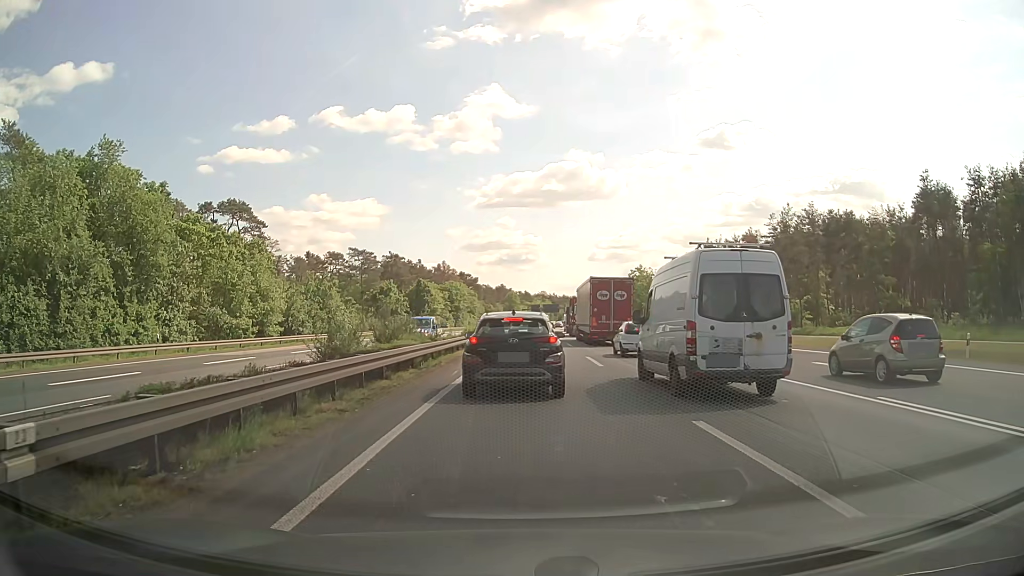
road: motorway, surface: asphalt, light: Day
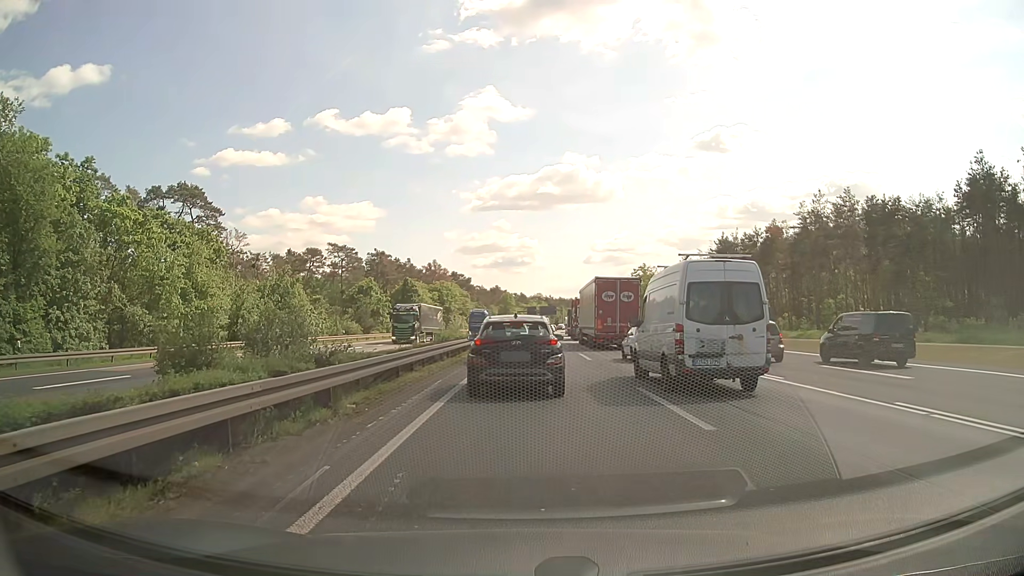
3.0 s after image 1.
(+0.1, +12.5) m; +1°
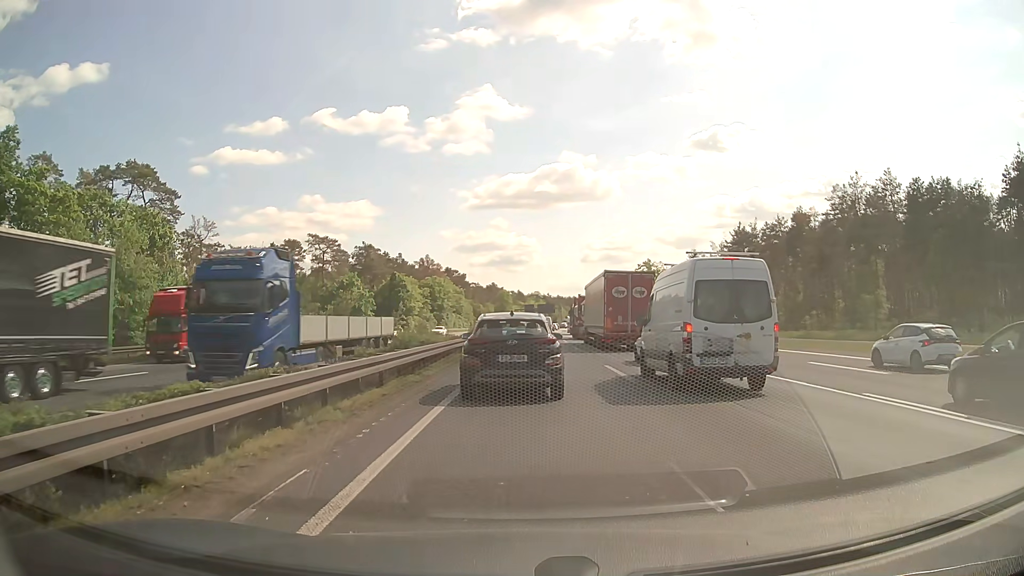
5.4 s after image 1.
(0.0, +10.6) m; 0°
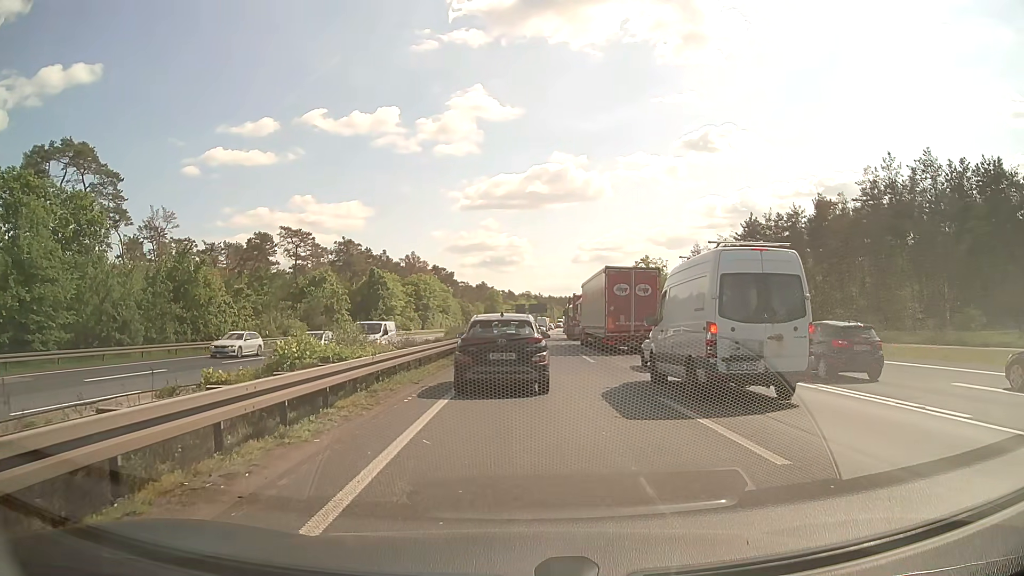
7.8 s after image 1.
(0.0, +9.8) m; +1°
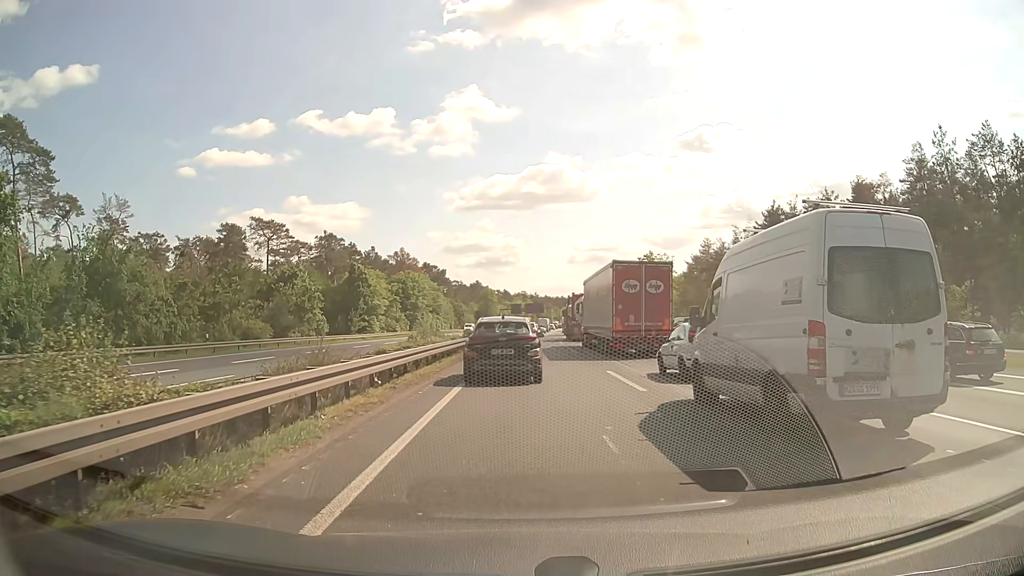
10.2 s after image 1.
(0.0, +10.6) m; 0°
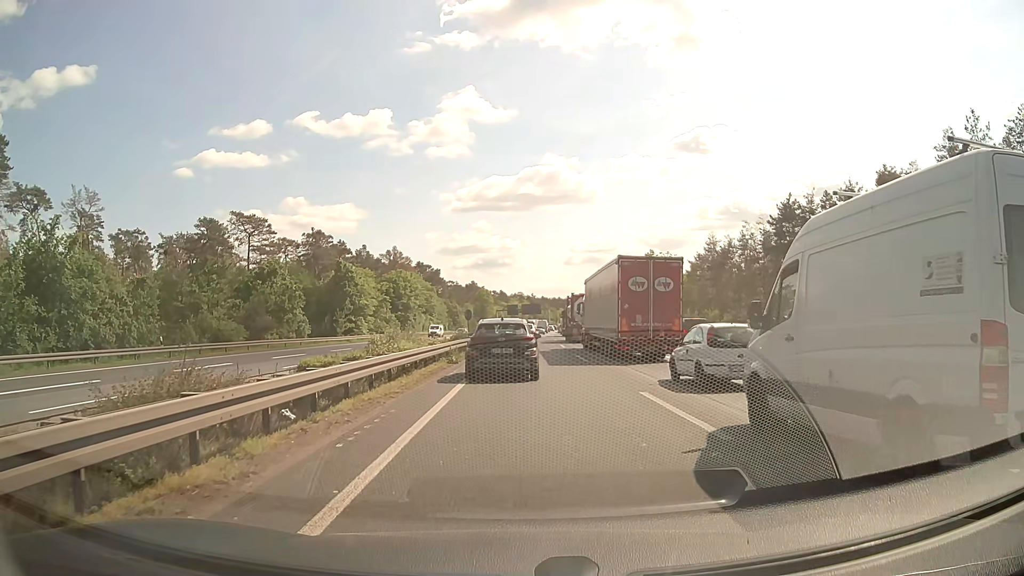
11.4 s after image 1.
(0.0, +6.0) m; 0°
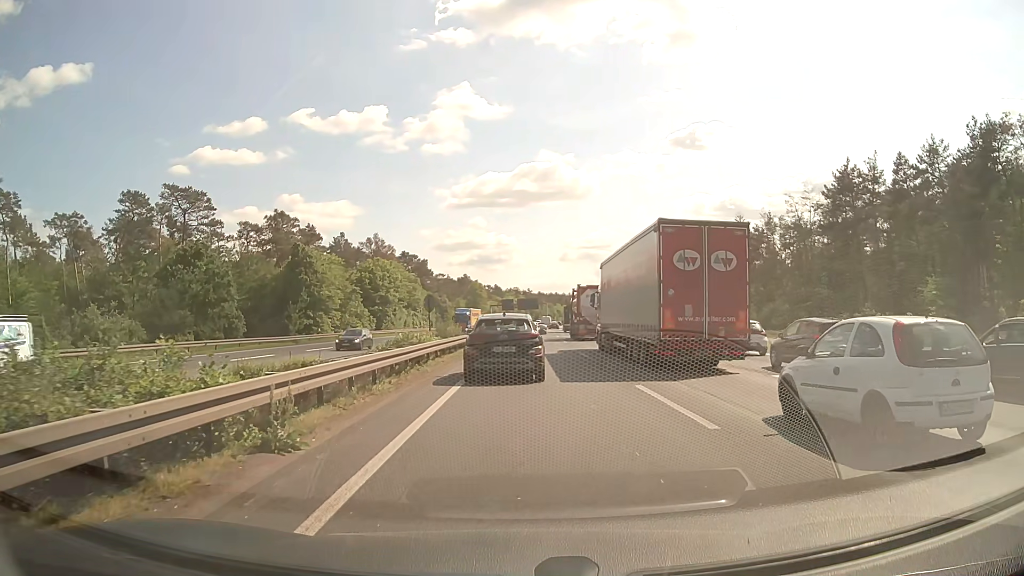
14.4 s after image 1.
(+0.1, +17.8) m; +1°
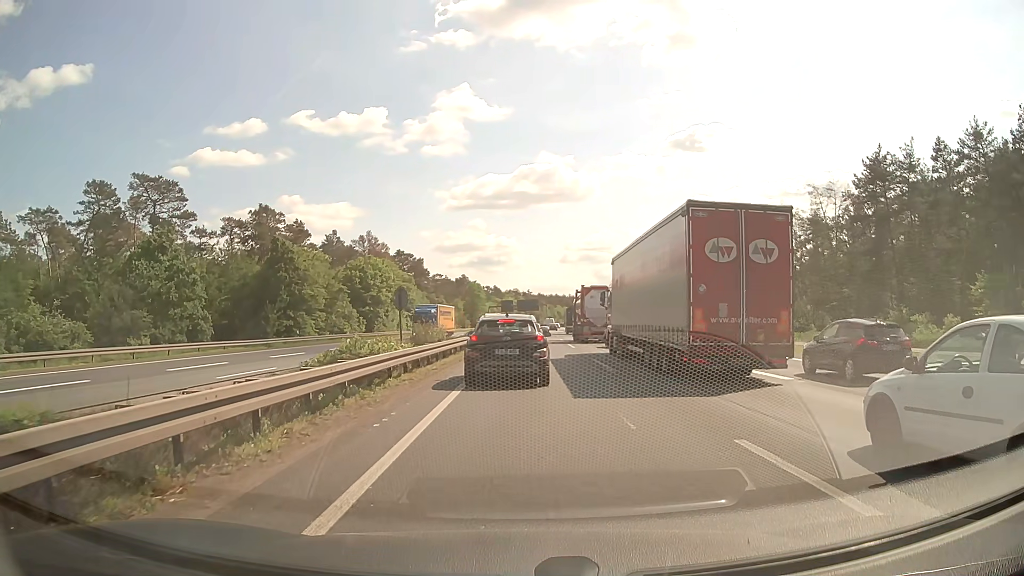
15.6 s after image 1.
(-0.1, +6.7) m; 0°
(0, +10) (0, +20) (0, +30) (0, +40) (0, +50) (+1, +60) (+1, +70) (+2, +80) (+2, +90) (+2, +100) m
